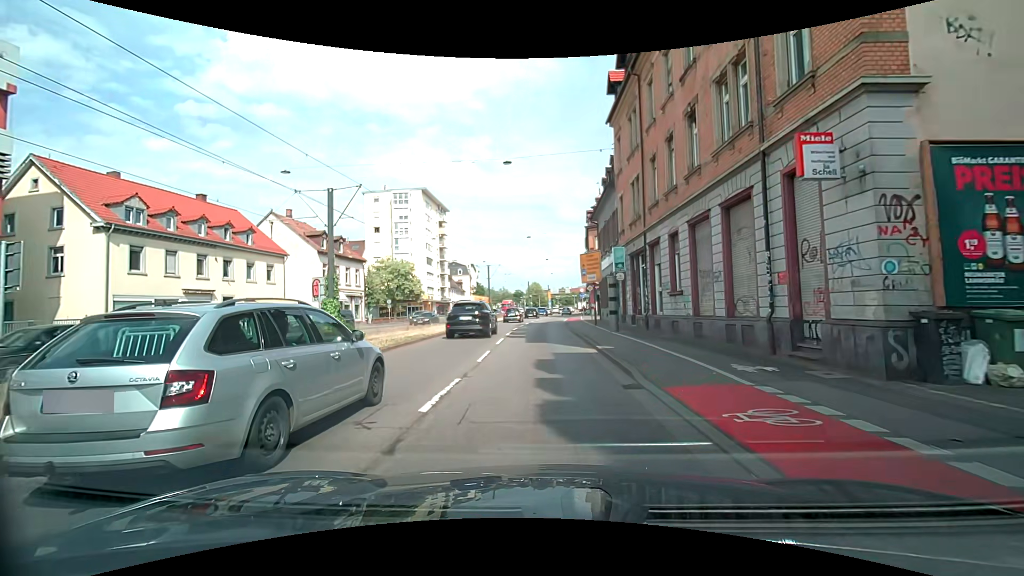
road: primary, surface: asphalt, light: Day
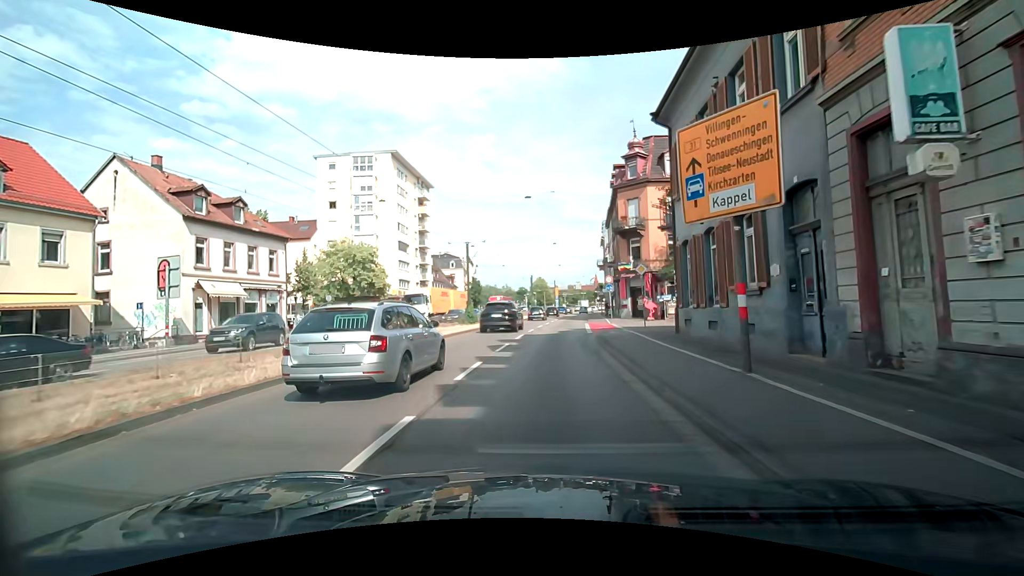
(0.0, +21.4) m; -1°
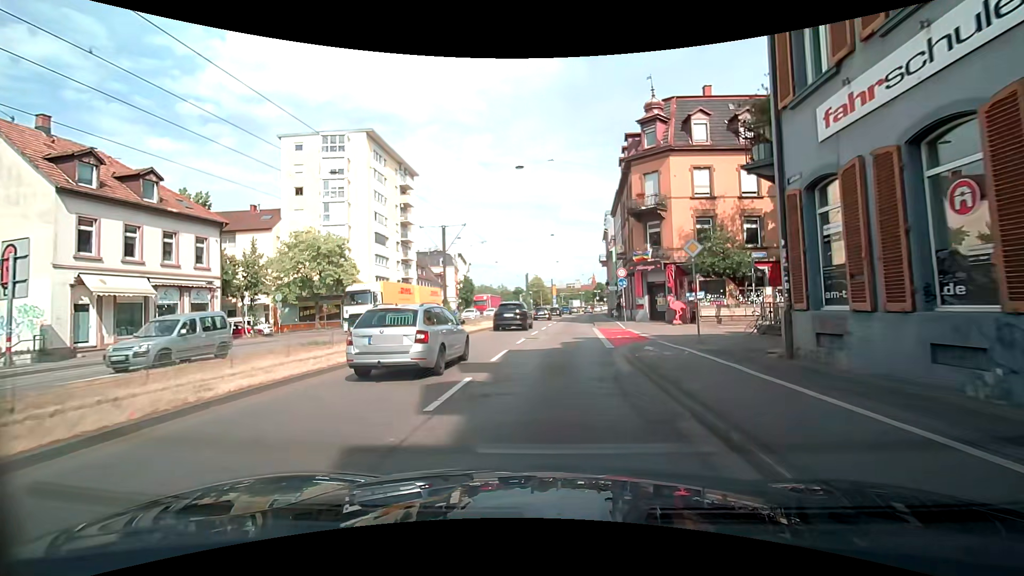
(+0.1, +8.6) m; 0°
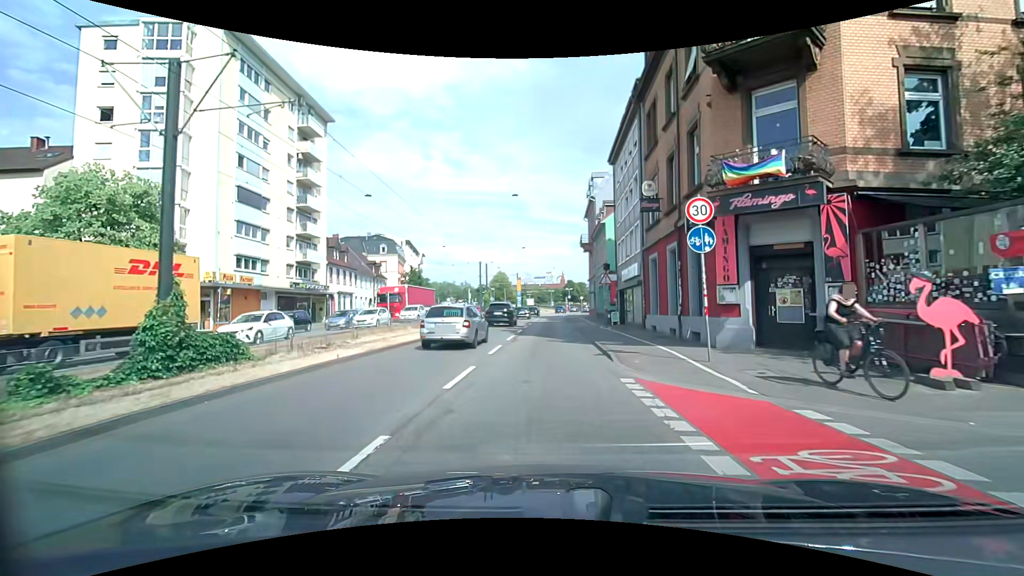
(+0.9, +22.2) m; +3°
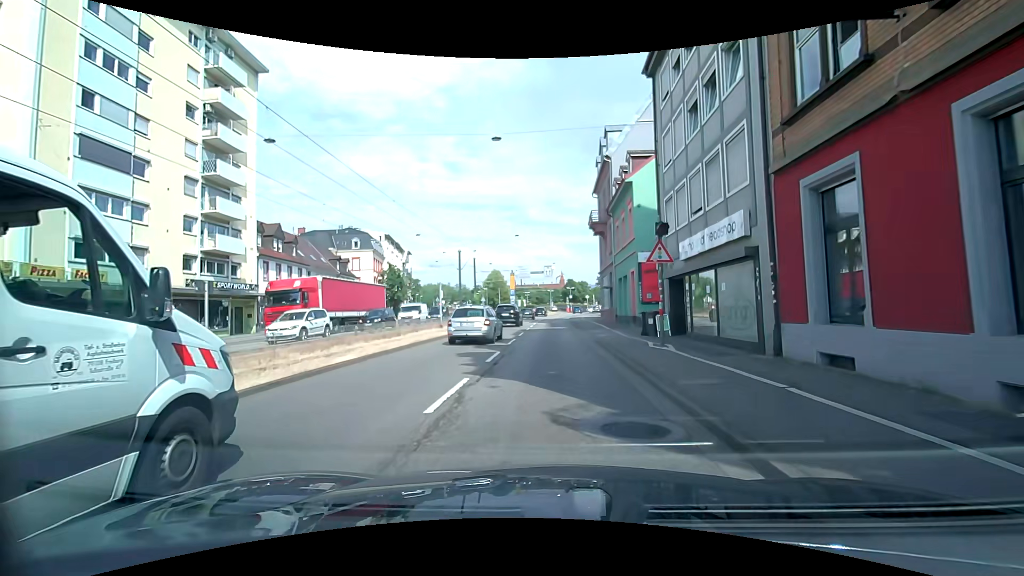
(+0.1, +13.9) m; 0°
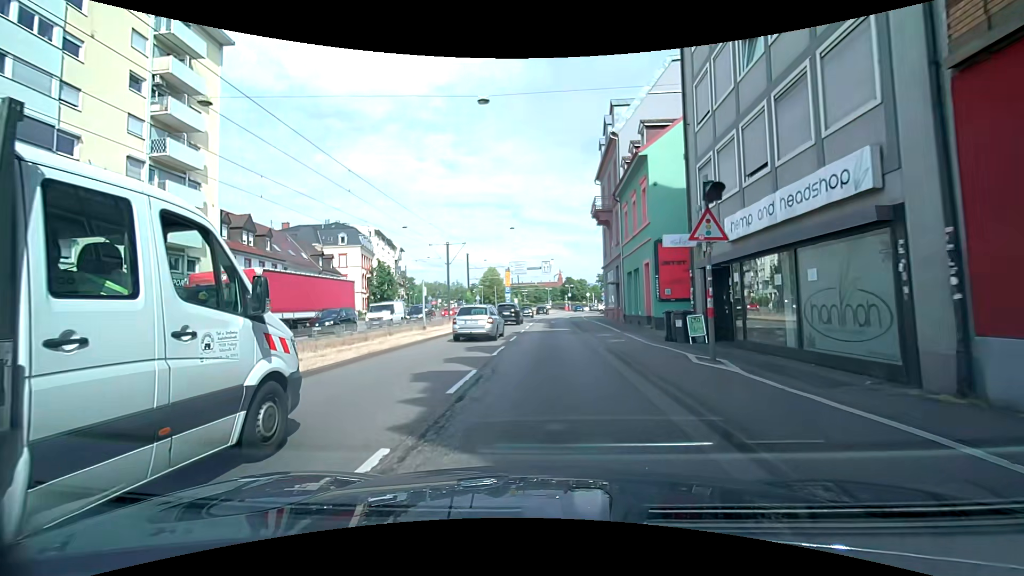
(0.0, +4.7) m; +1°
(0, +10) (0, +20) (0, +30) (+1, +40) (+1, +50) (+2, +60) (+3, +70) (+5, +80) (+7, +89) (+9, +99) m
